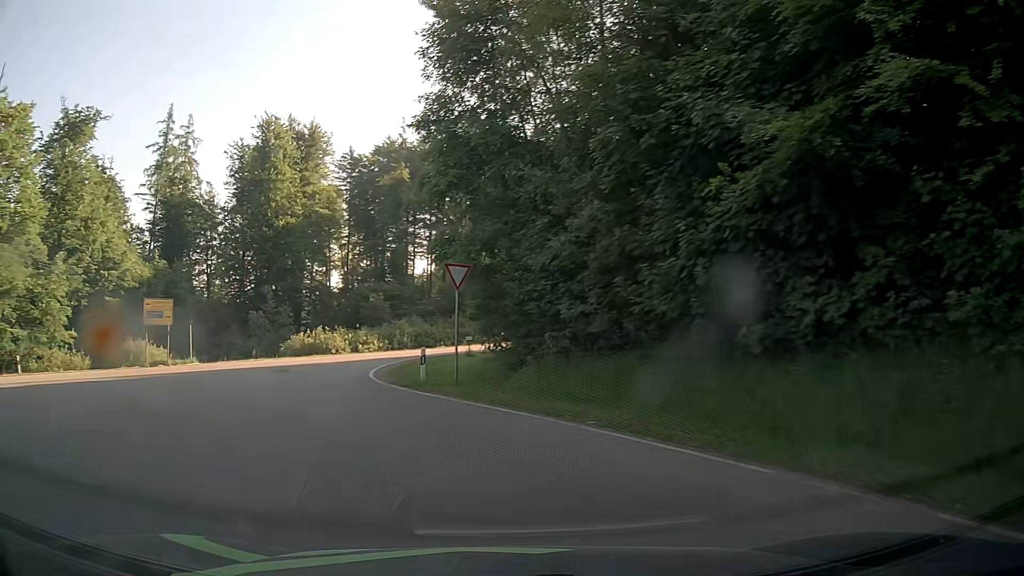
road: tertiary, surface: asphalt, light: Day
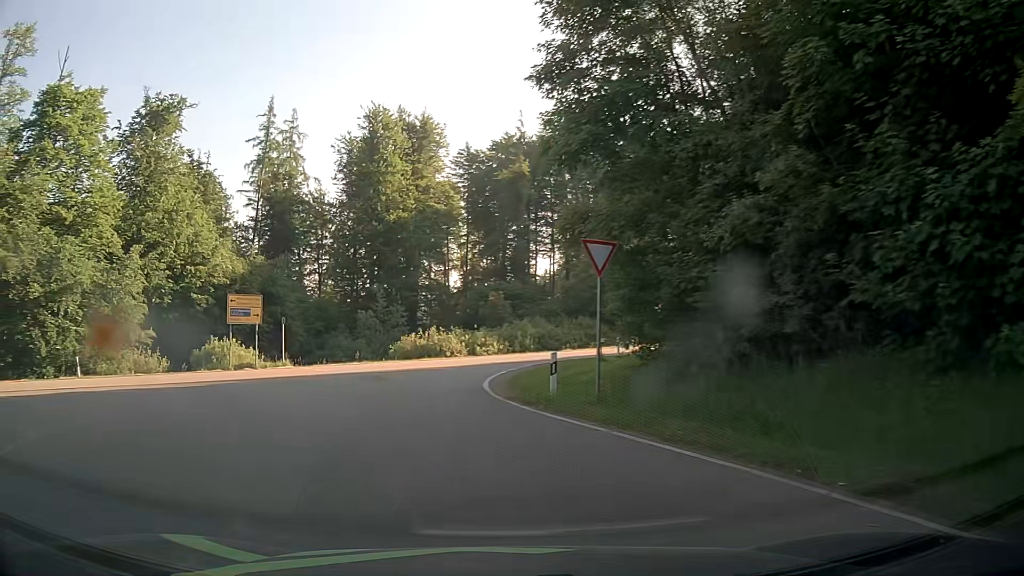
(-0.5, +4.5) m; -11°
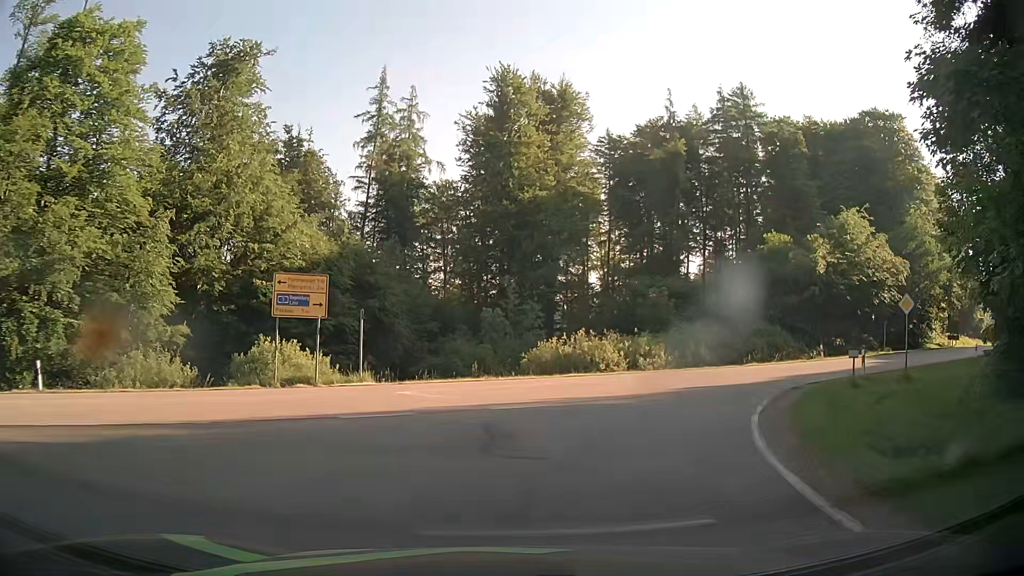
(-1.9, +12.2) m; -12°
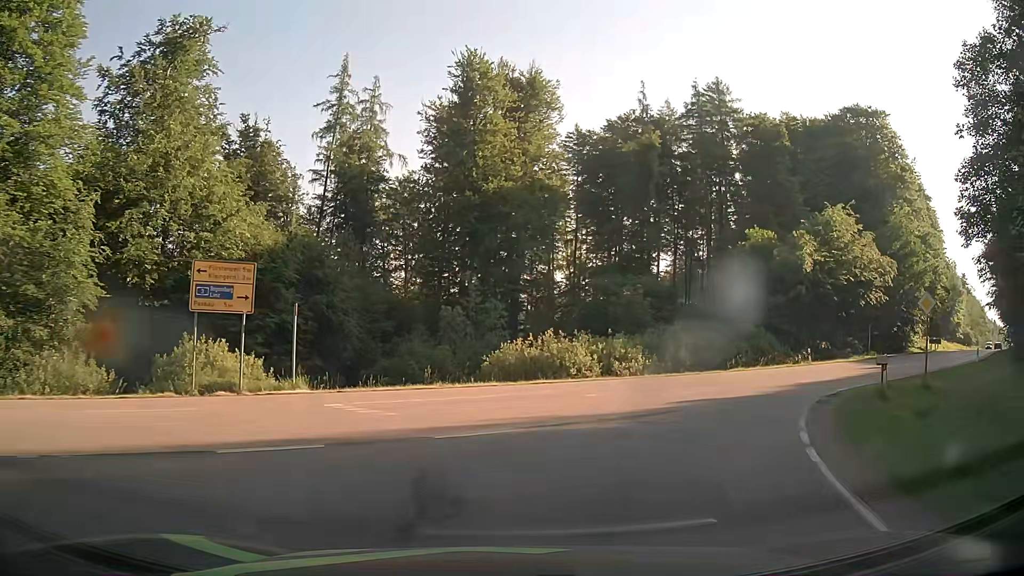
(+0.1, +3.7) m; +4°
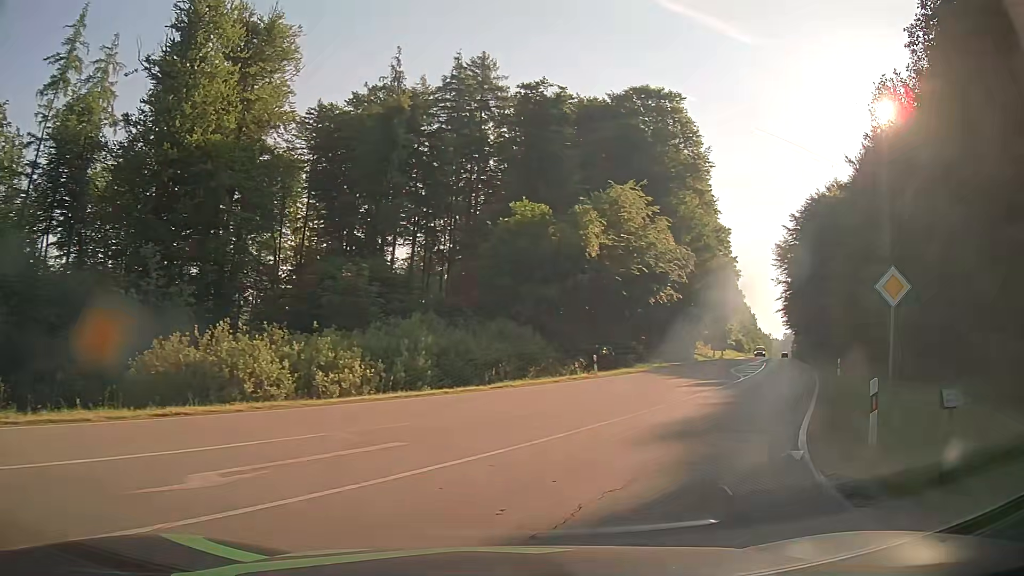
(+1.8, +11.3) m; +21°
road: secondary
